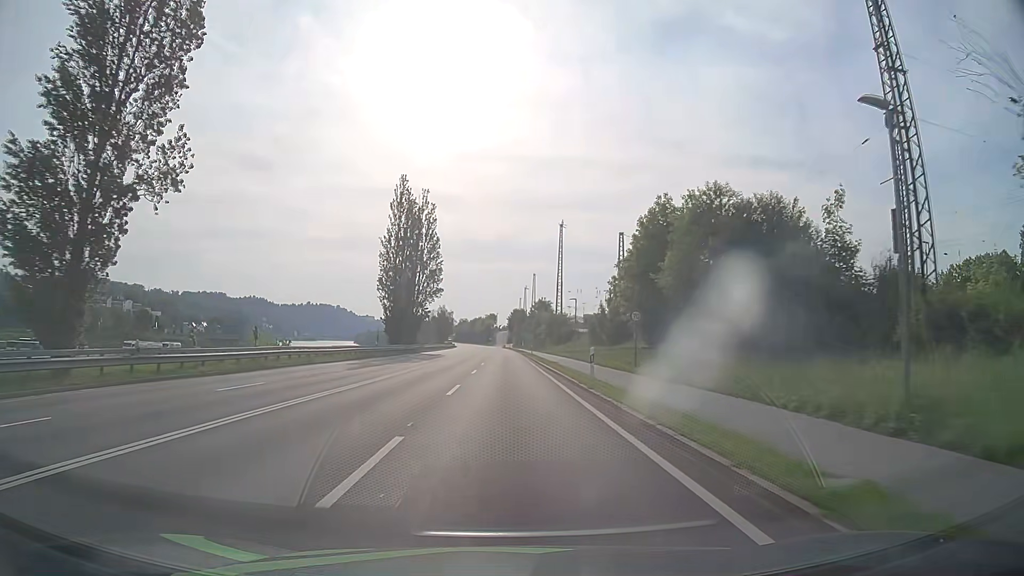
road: primary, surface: asphalt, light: Day
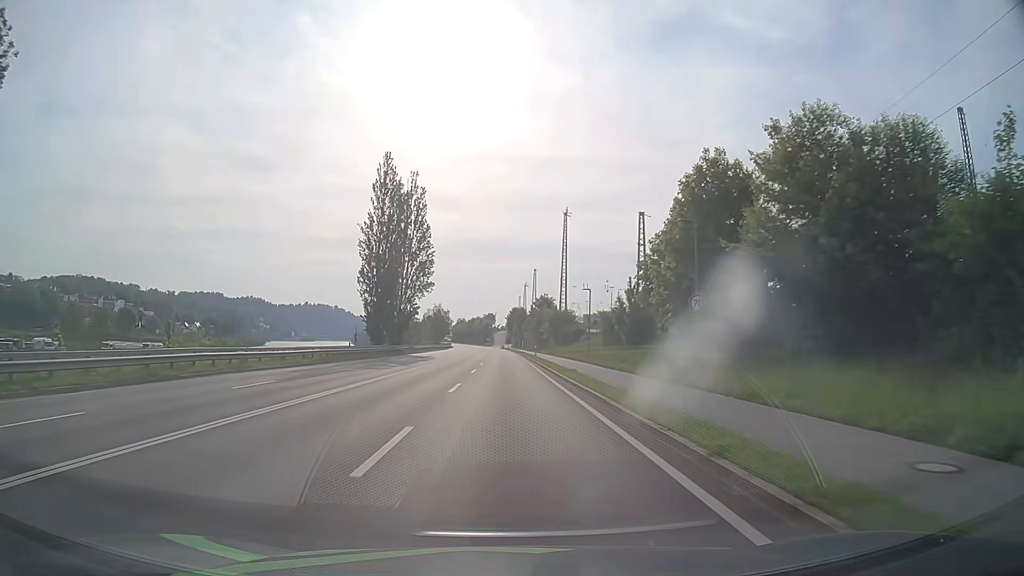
(0.0, +10.8) m; +1°
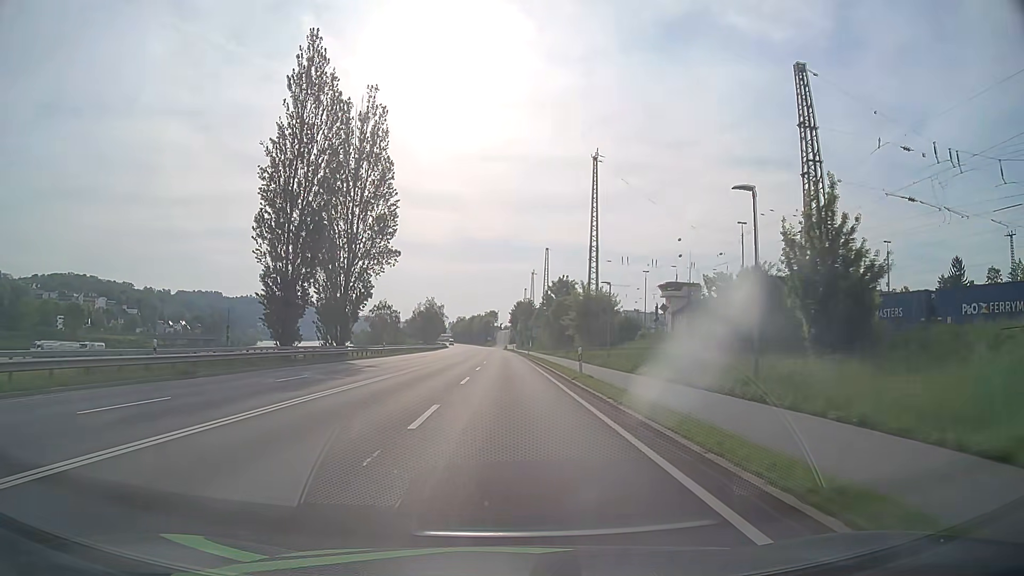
(-0.1, +32.3) m; 0°
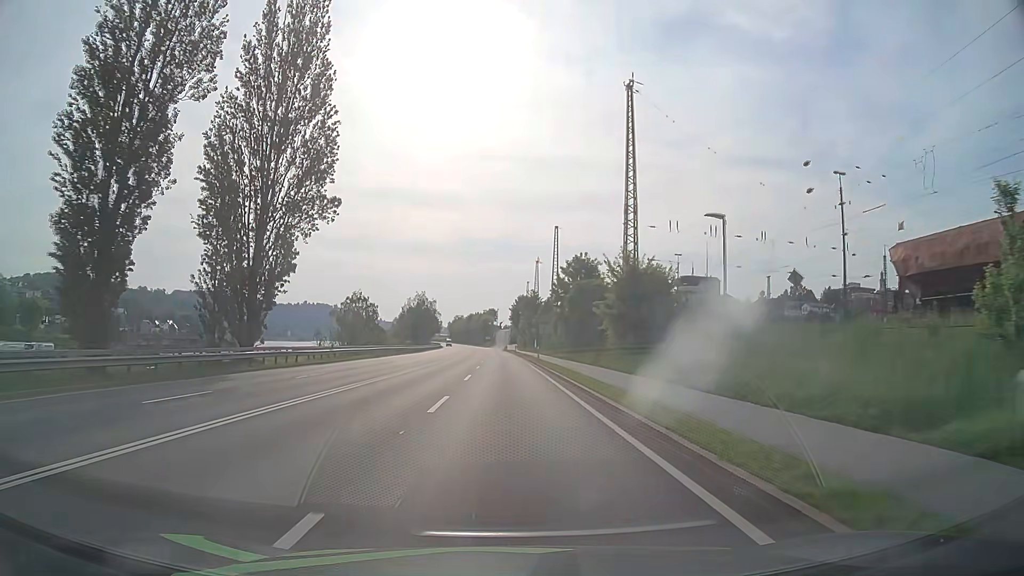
(0.0, +21.4) m; 0°
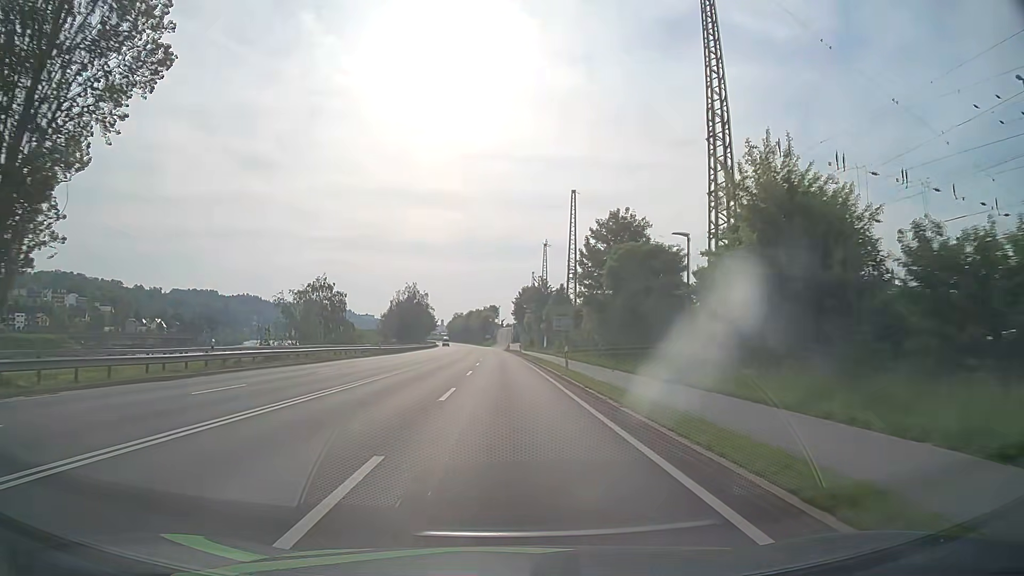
(0.0, +21.4) m; 0°
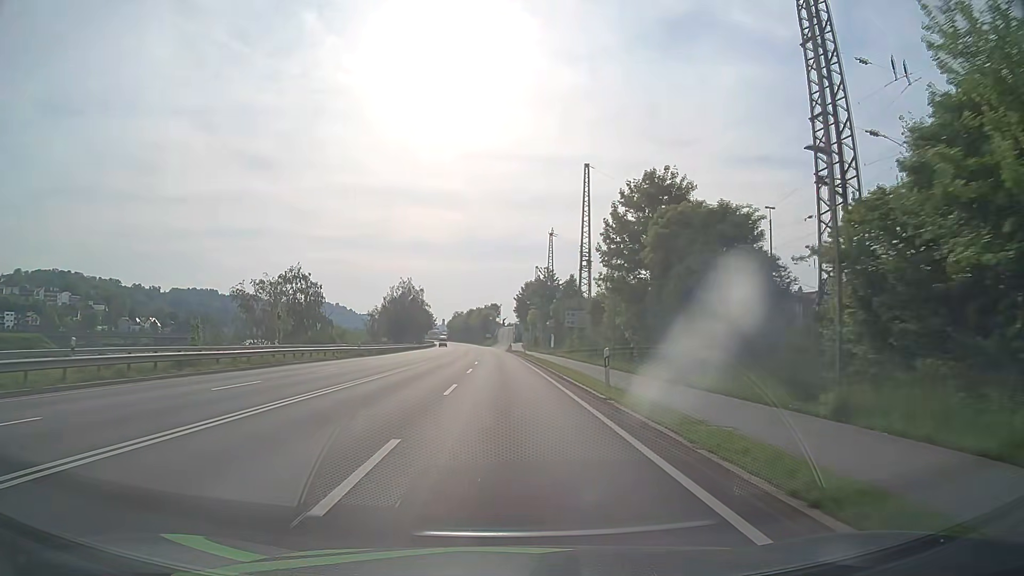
(0.0, +10.7) m; 0°
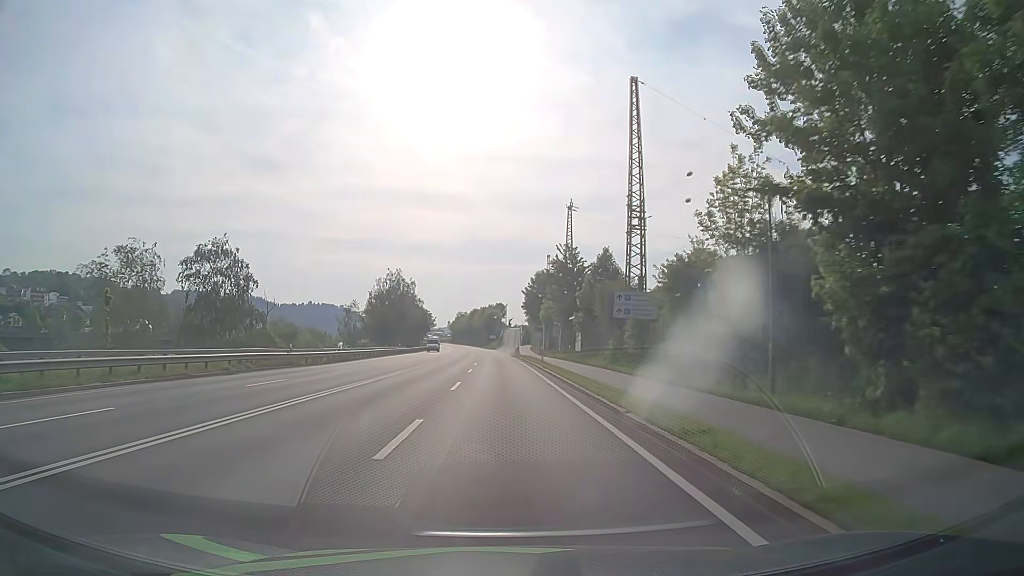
(-0.2, +21.5) m; -1°
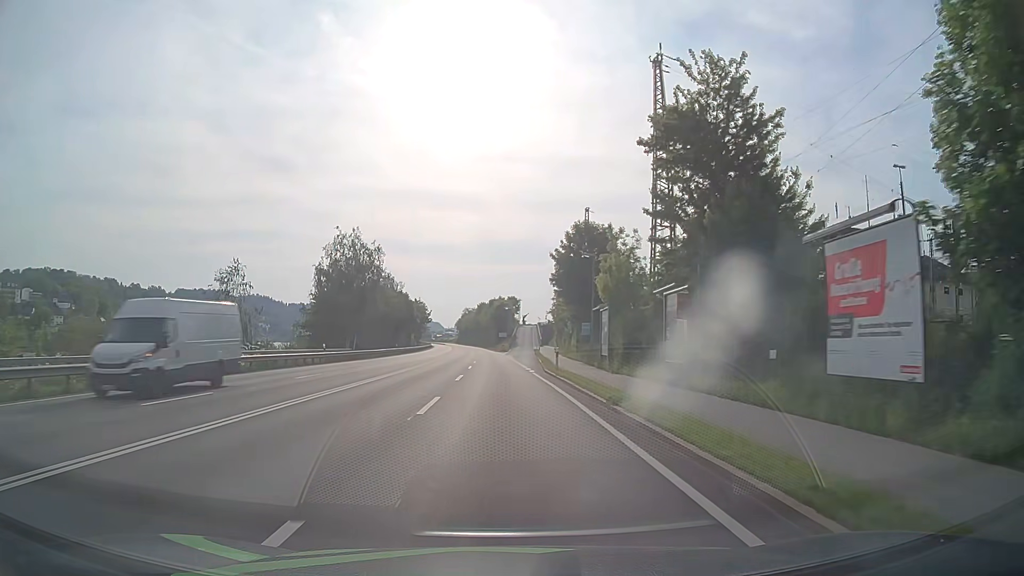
(-0.5, +43.1) m; -1°
(0, +10) (0, +20) (0, +30) (-1, +40) (-1, +50) (-1, +60) (-1, +70) (-2, +80) (-2, +90) (-2, +100) m
